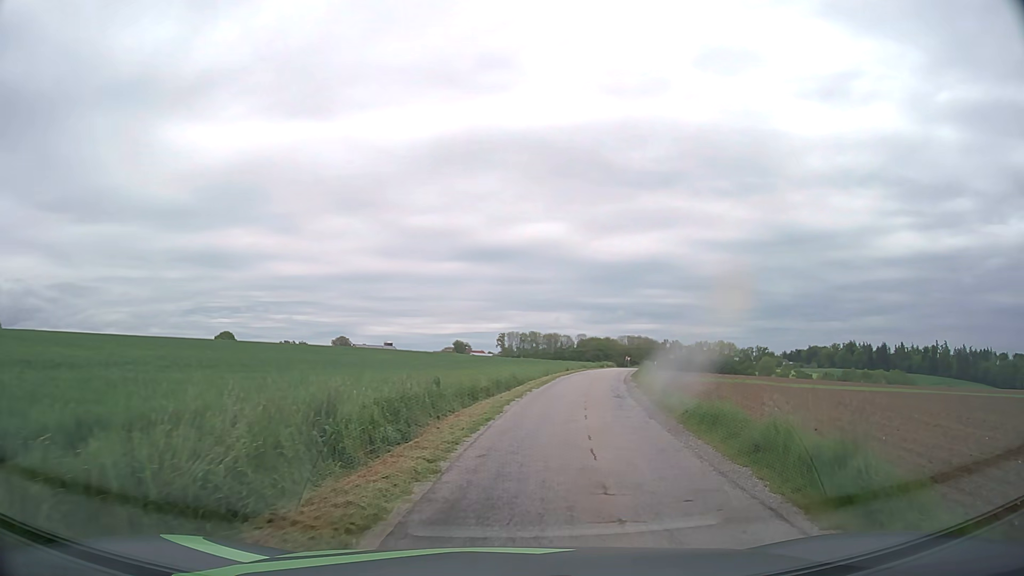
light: Day
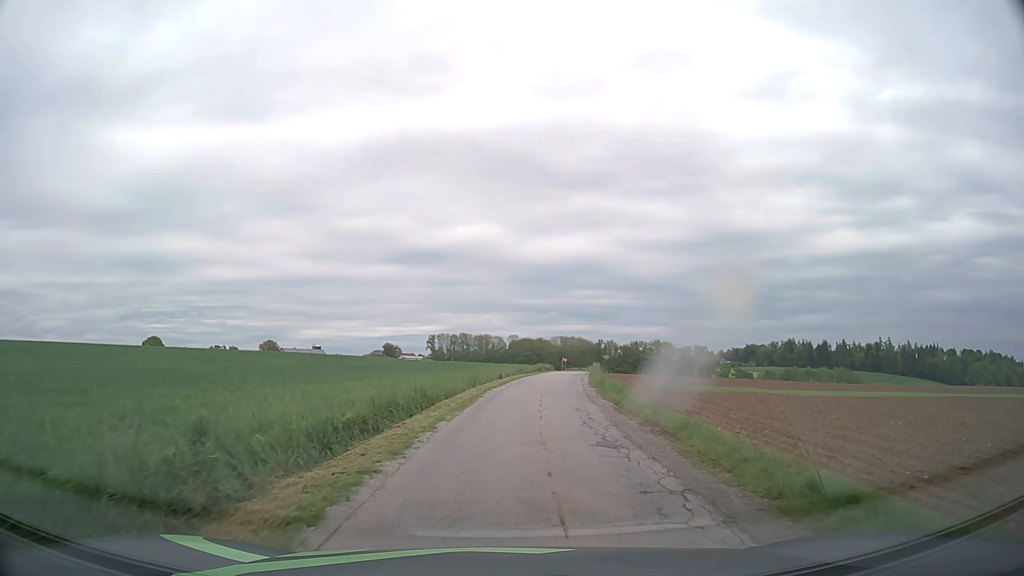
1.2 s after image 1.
(+0.7, +10.7) m; +6°
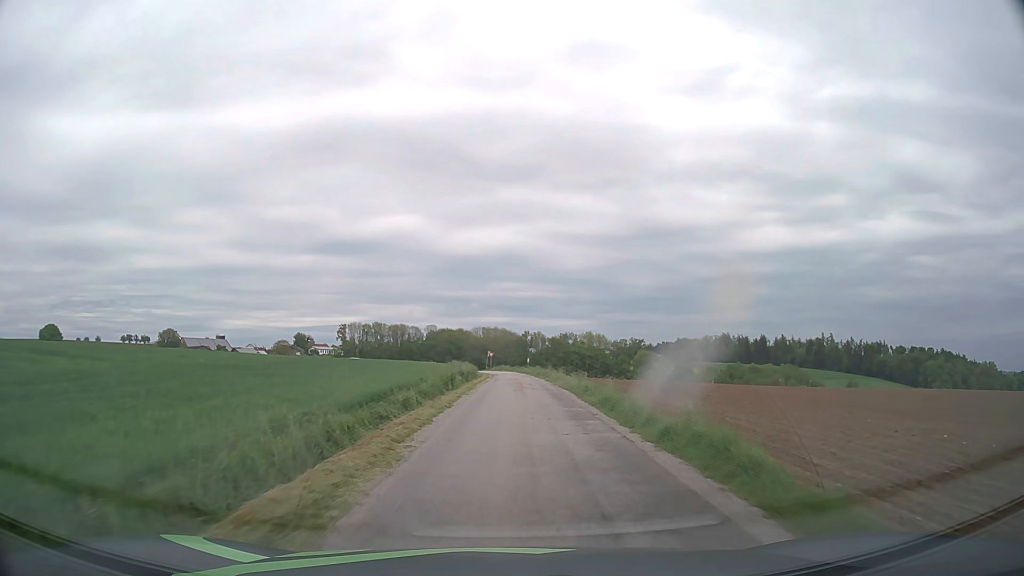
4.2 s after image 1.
(+2.0, +37.1) m; +6°
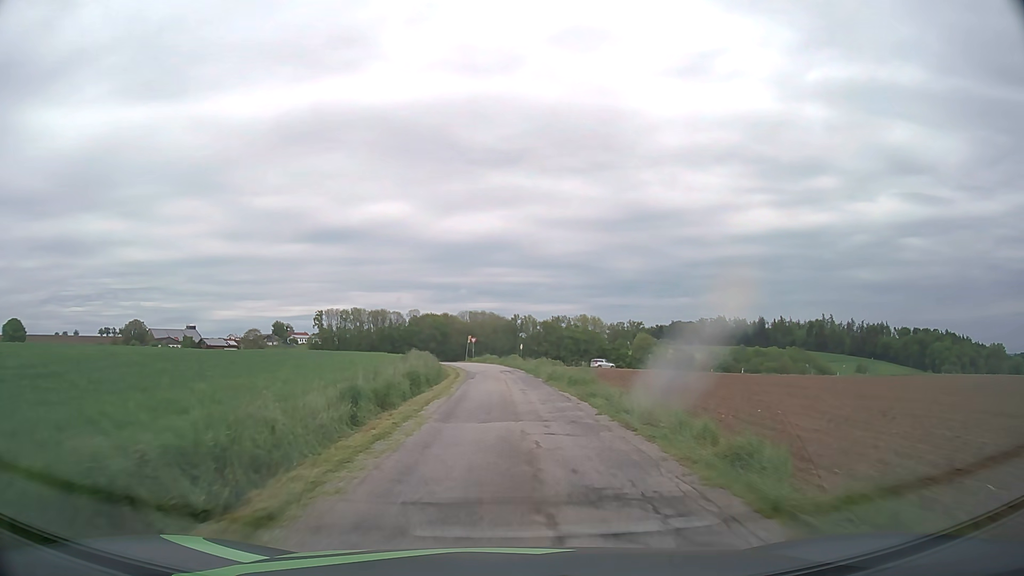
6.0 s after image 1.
(+0.4, +26.7) m; +1°
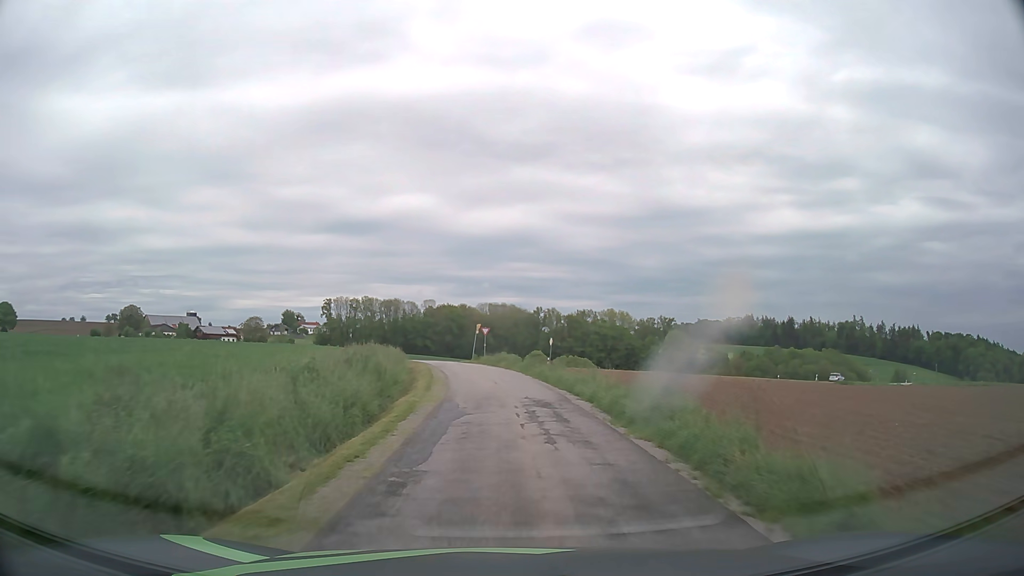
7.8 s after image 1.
(-0.3, +24.7) m; -2°
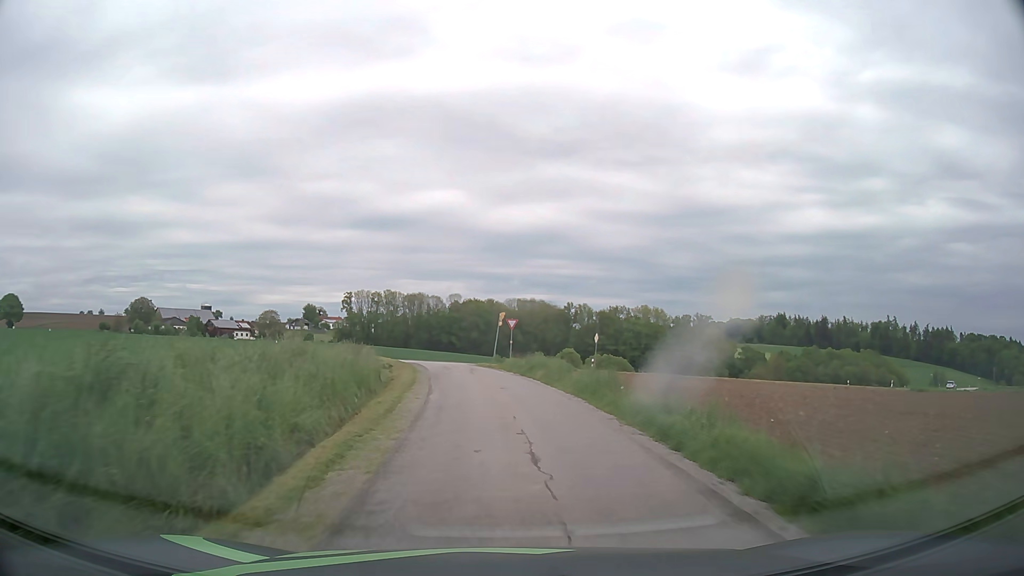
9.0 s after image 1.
(-0.3, +15.4) m; -2°
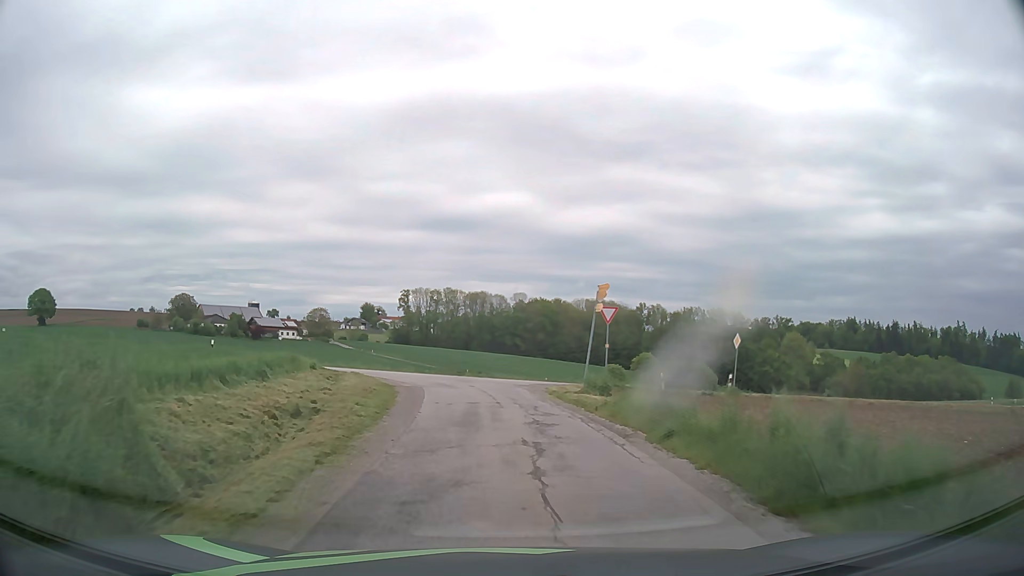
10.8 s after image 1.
(-0.9, +20.6) m; -5°
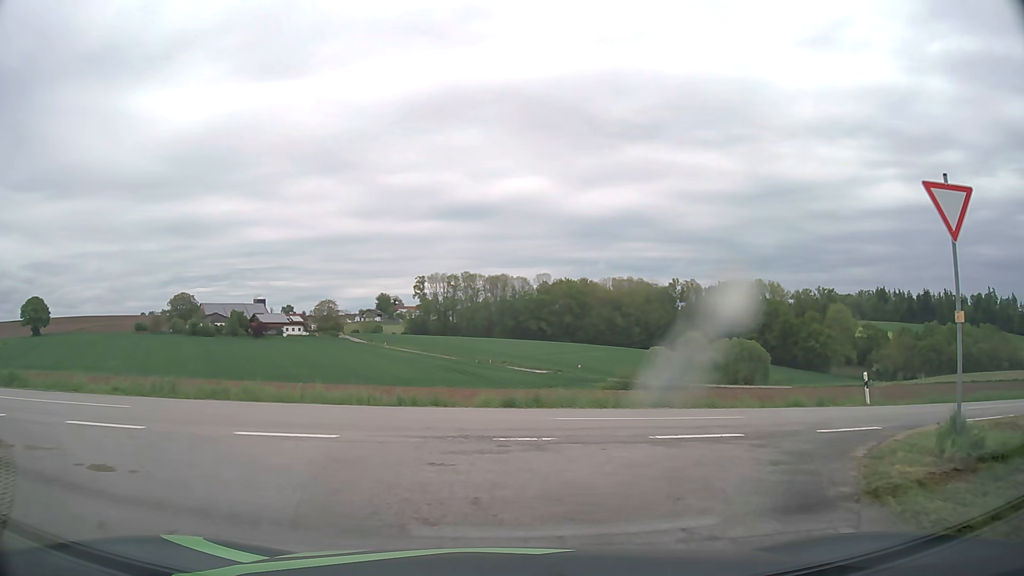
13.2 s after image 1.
(-1.0, +20.5) m; -2°
(+2, +10) (+10, +15) (+20, +18) (+29, +21) (+39, +24) (+48, +28) (+57, +32) (+66, +36) (+75, +41) (+84, +45) m
